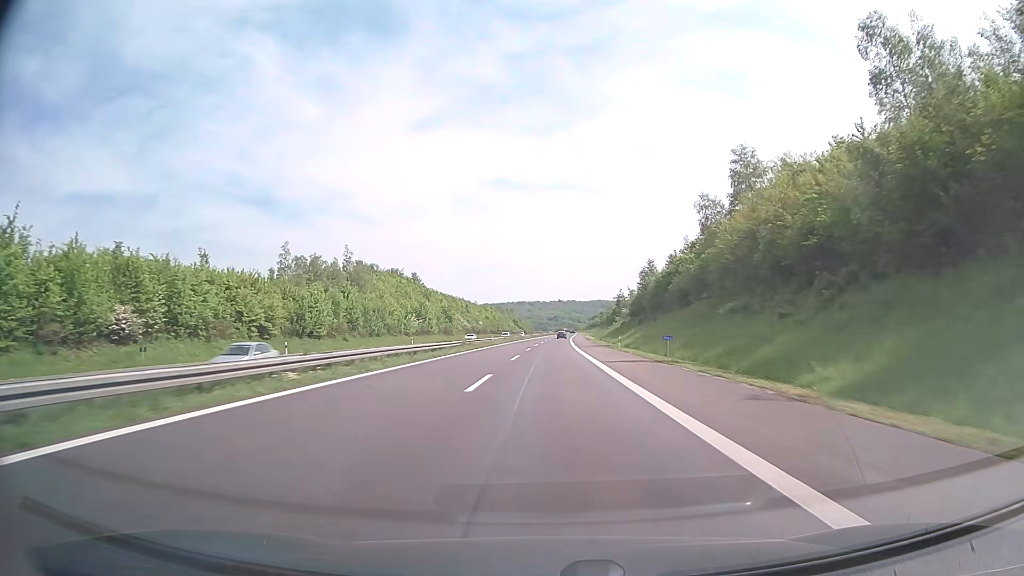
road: motorway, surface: concrete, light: Day
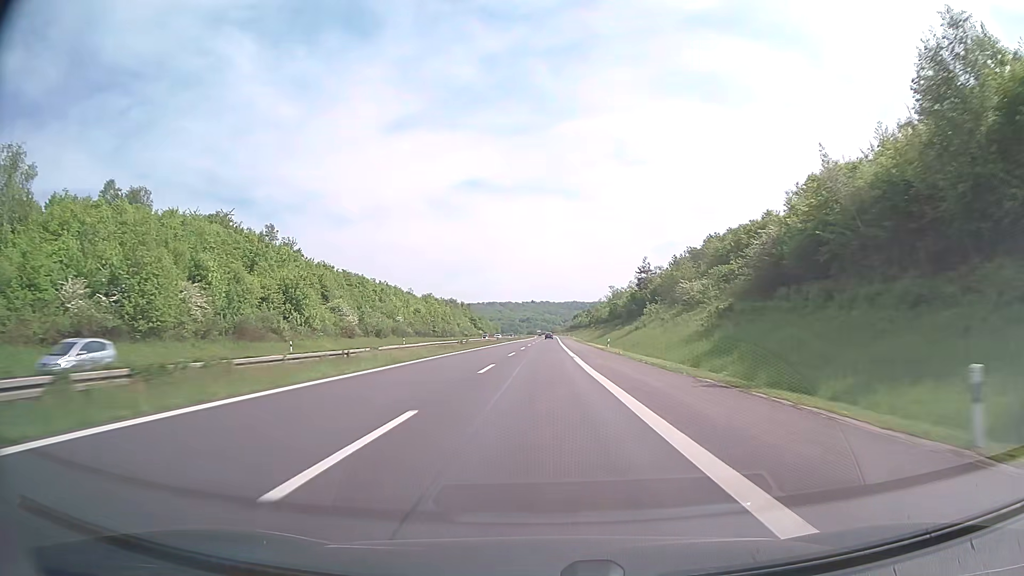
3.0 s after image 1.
(+2.2, +99.0) m; +2°
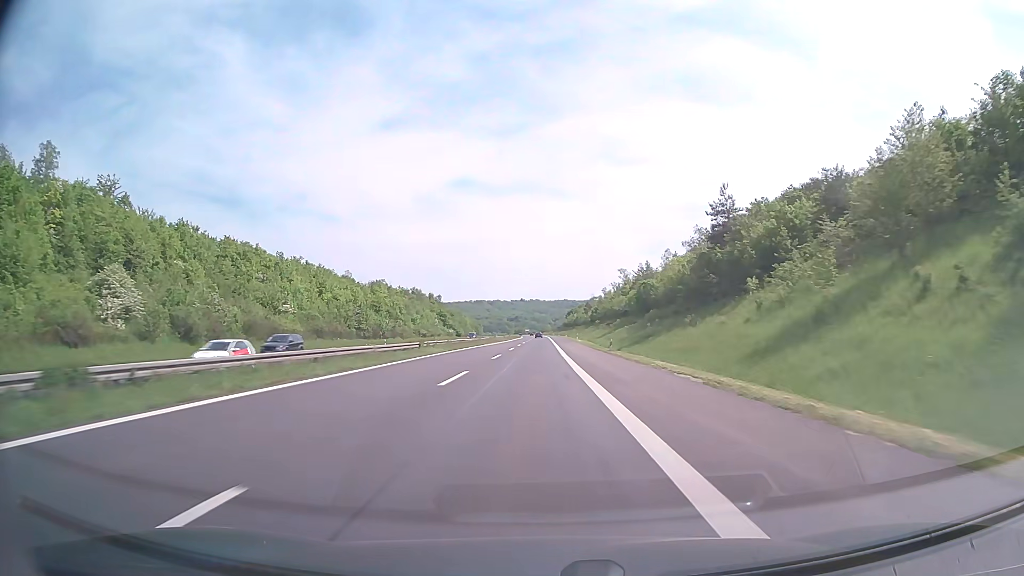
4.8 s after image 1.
(+0.7, +59.4) m; +1°
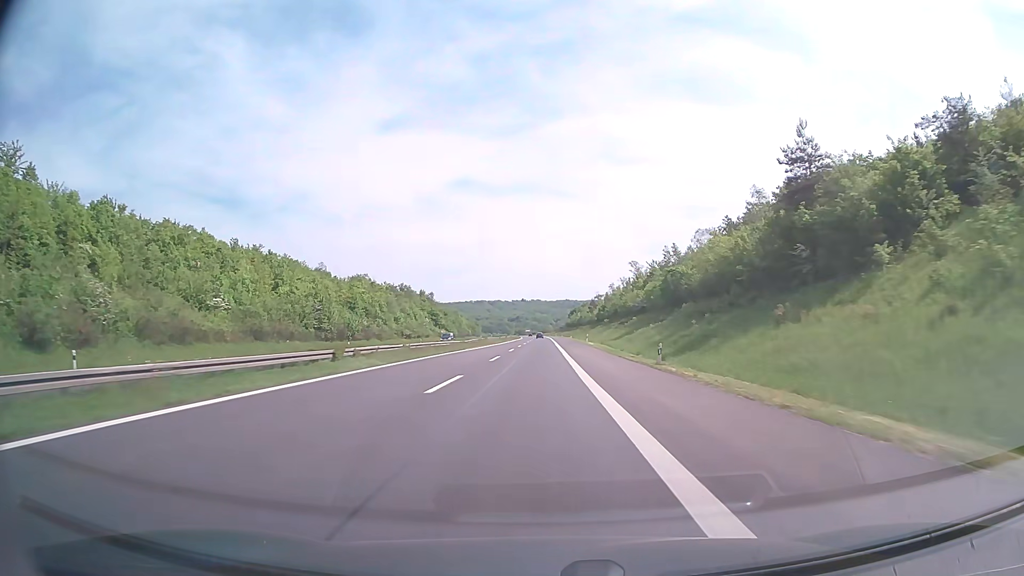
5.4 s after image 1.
(0.0, +19.8) m; 0°
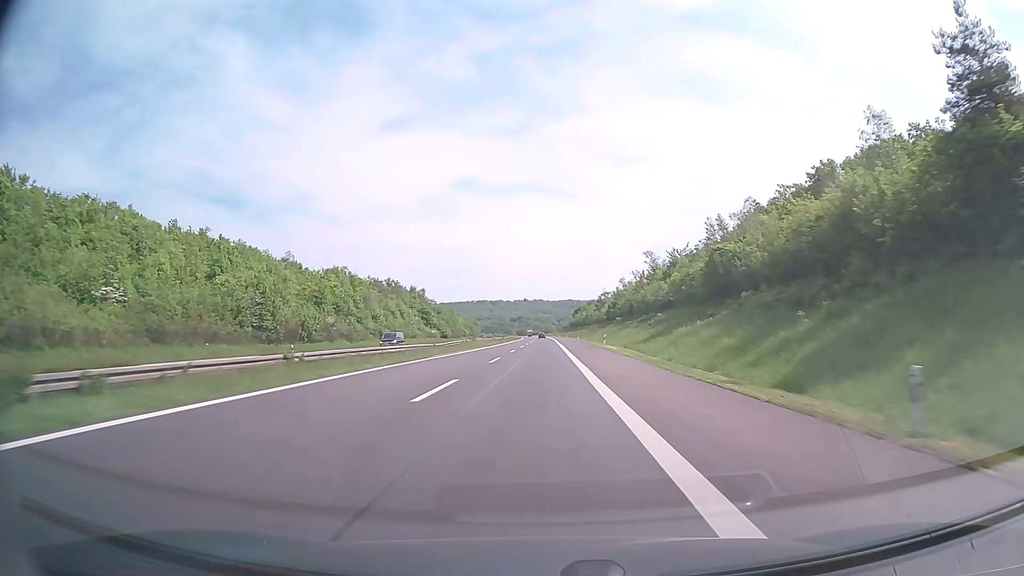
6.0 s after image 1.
(0.0, +19.8) m; 0°
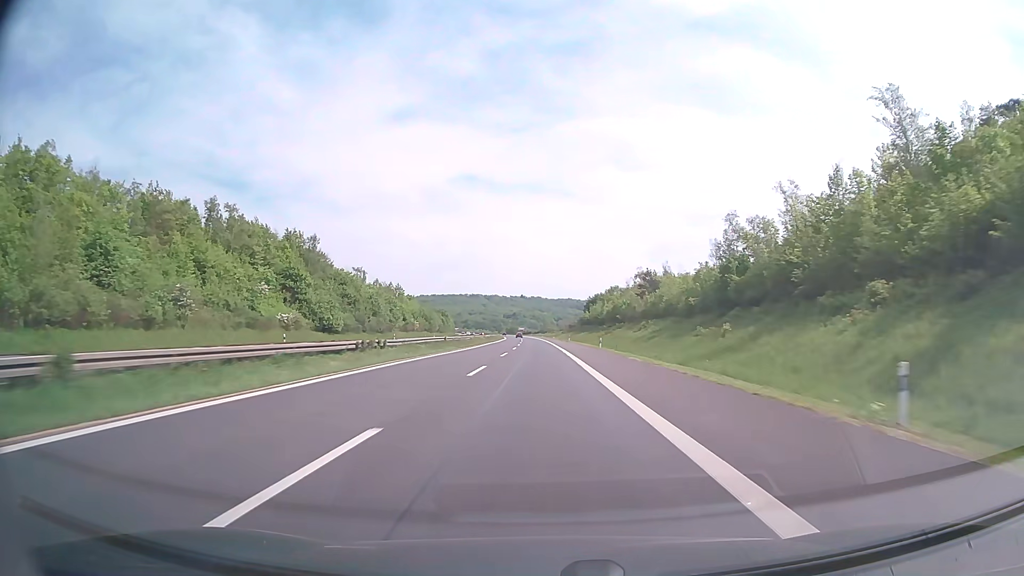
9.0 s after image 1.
(+0.1, +99.0) m; 0°
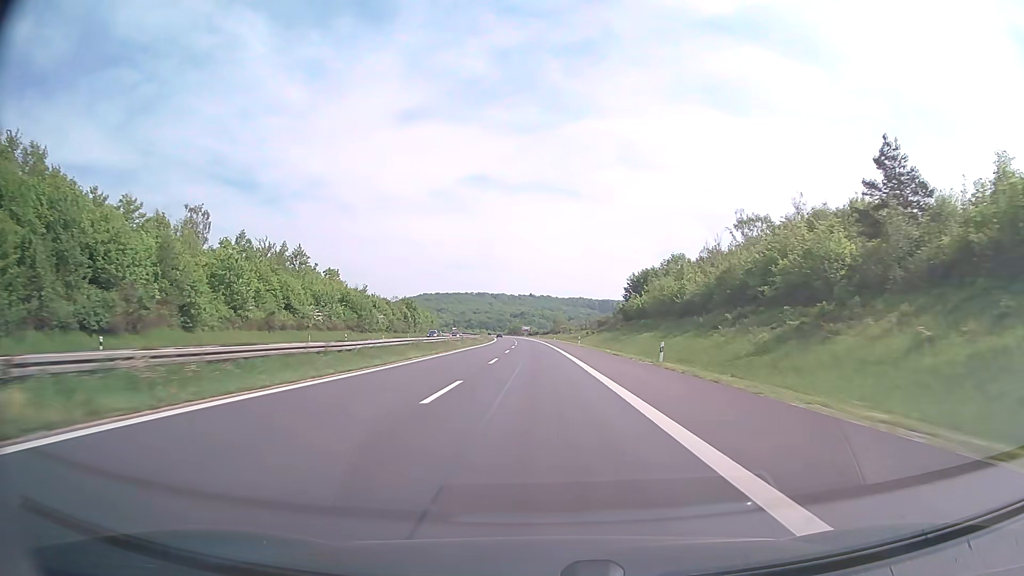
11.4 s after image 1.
(-0.7, +79.3) m; -1°
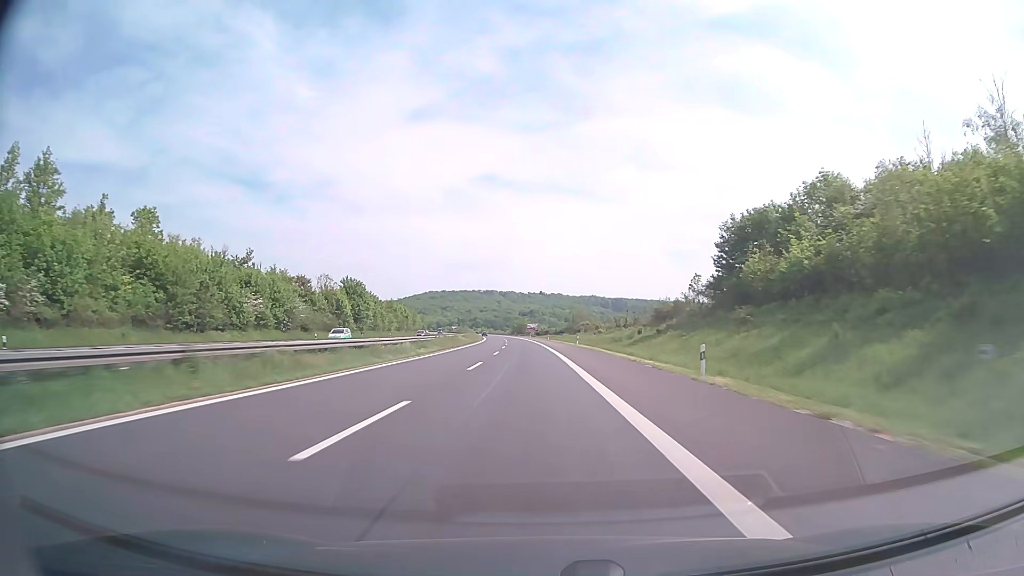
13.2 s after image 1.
(-0.3, +59.4) m; -1°
(0, +10) (0, +20) (0, +30) (-1, +40) (-1, +50) (-1, +60) (-2, +70) (-2, +80) (-3, +90) (-3, +100) m
